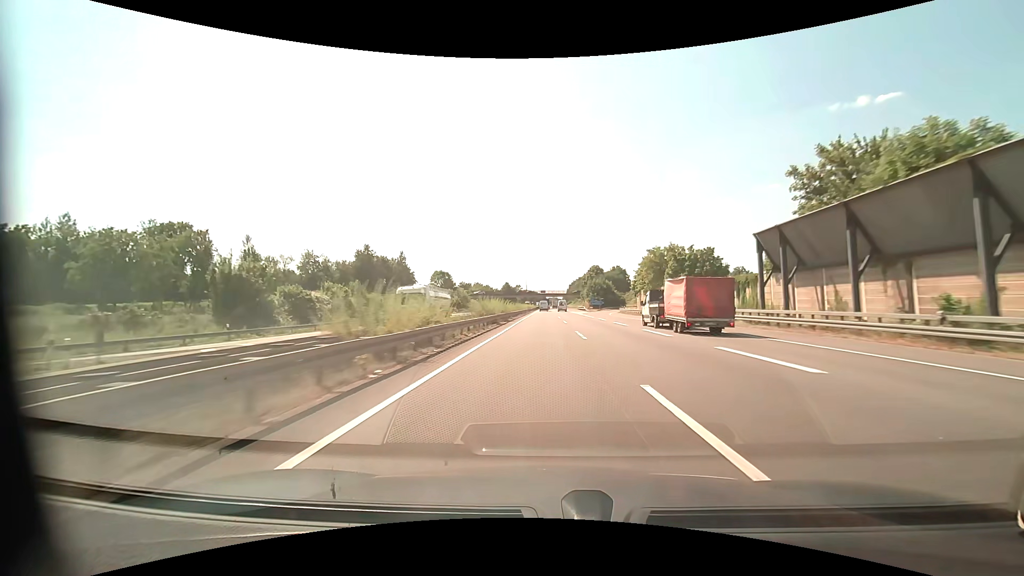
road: motorway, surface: asphalt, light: Day
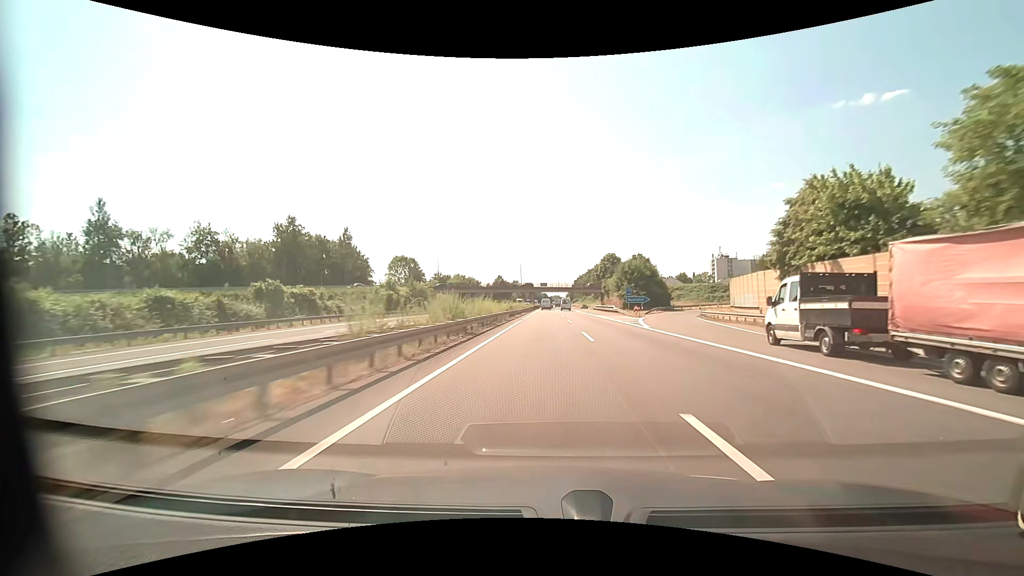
(-0.1, +56.0) m; 0°
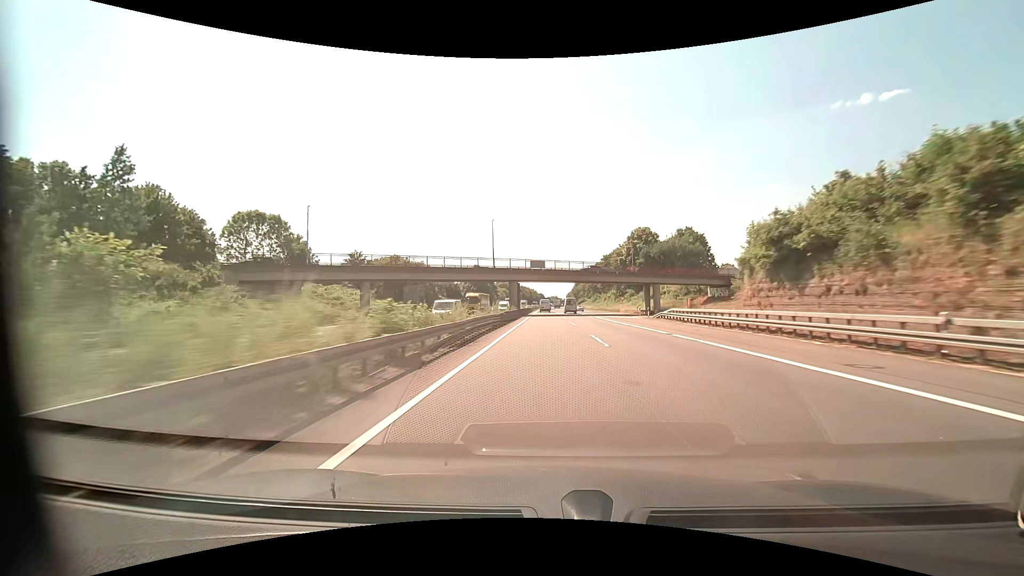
(0.0, +73.8) m; 0°
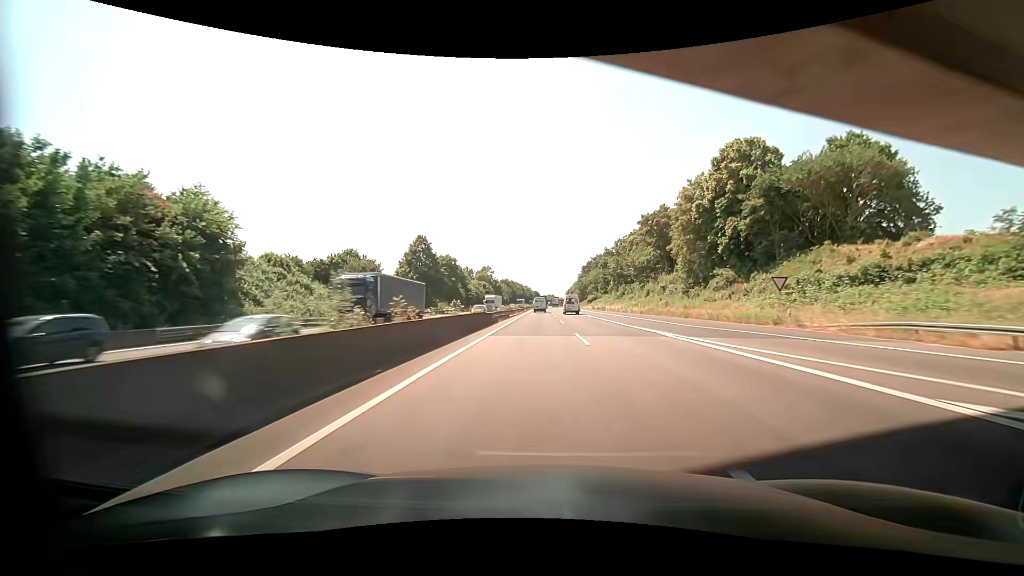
(+0.4, +71.8) m; 0°
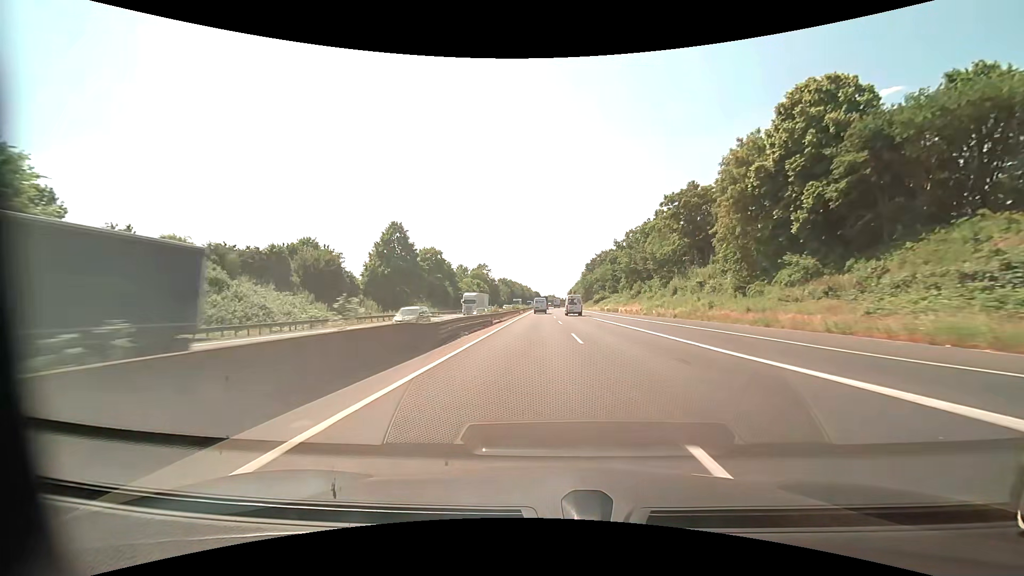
(+0.2, +17.6) m; 0°
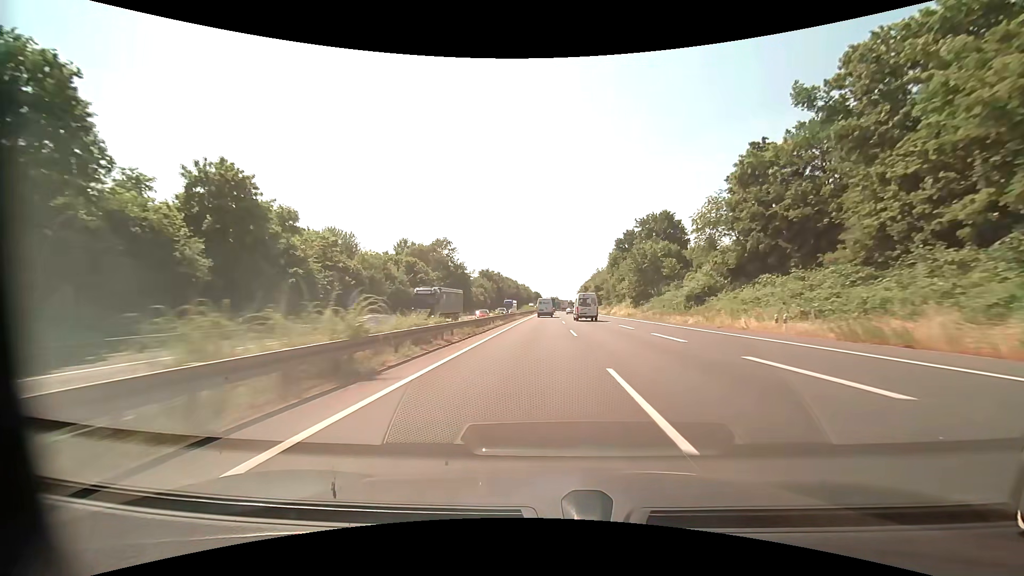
(-0.8, +85.8) m; -1°
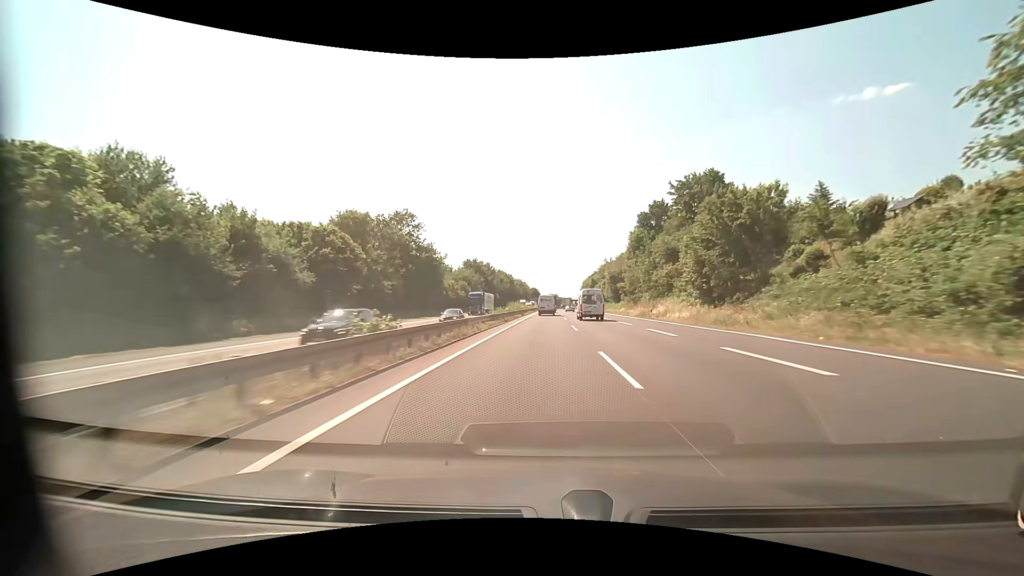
(+0.1, +33.3) m; 0°
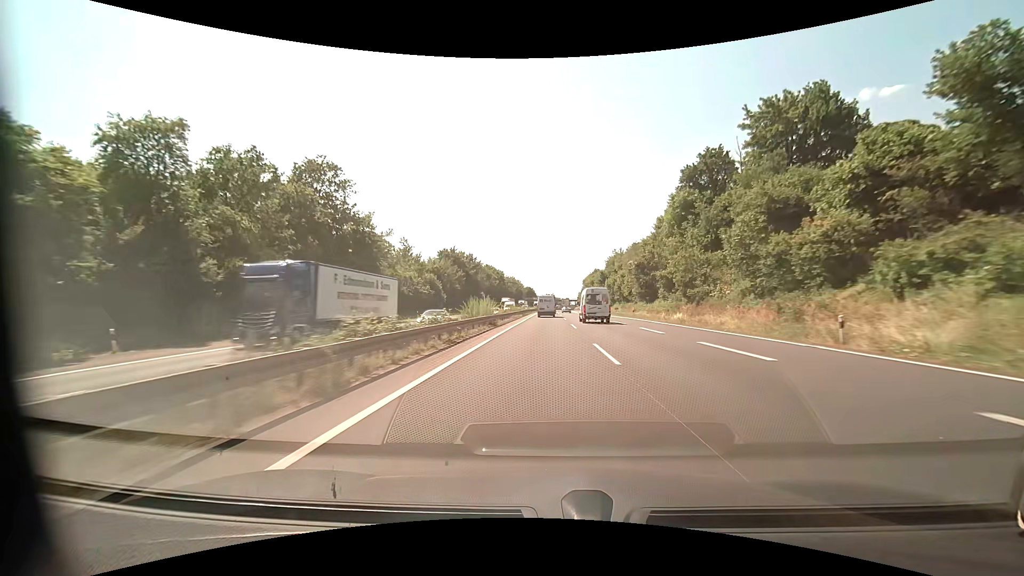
(+0.1, +32.8) m; 0°
(0, +10) (0, +20) (0, +30) (0, +40) (0, +50) (+1, +60) (+1, +70) (+1, +80) (+1, +90) (+1, +100) m
